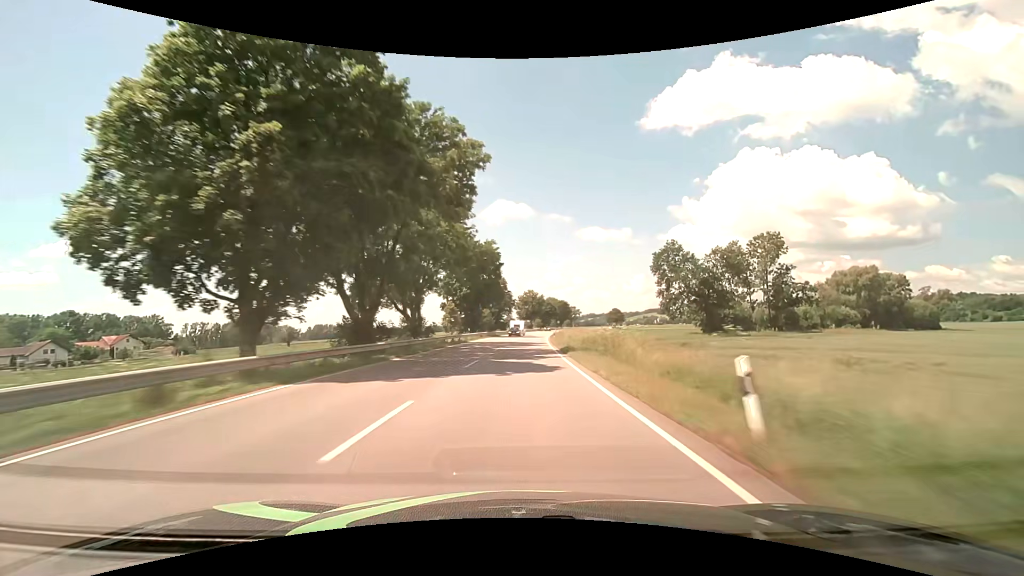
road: primary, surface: asphalt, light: Day
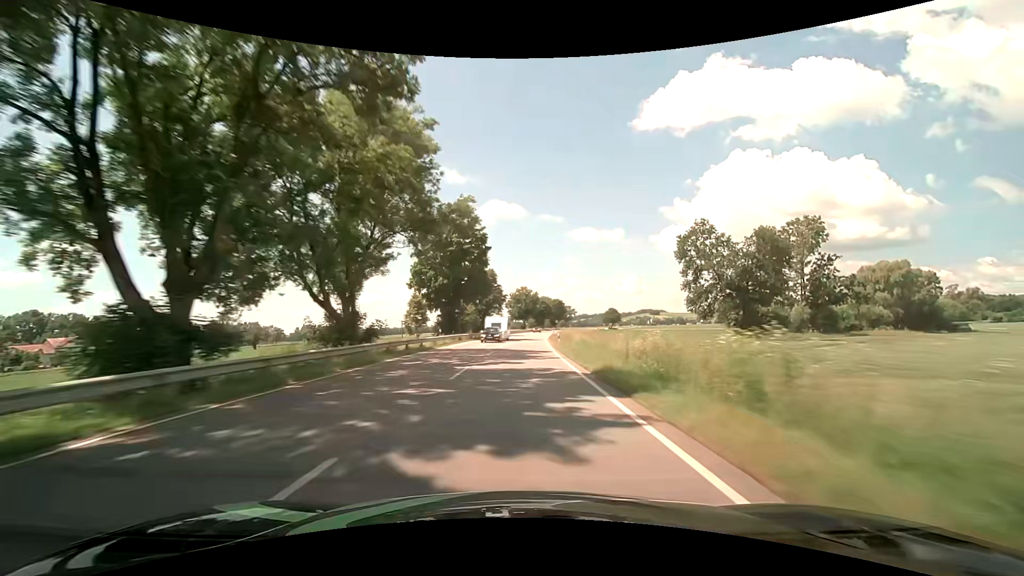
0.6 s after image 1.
(+0.1, +15.8) m; +1°
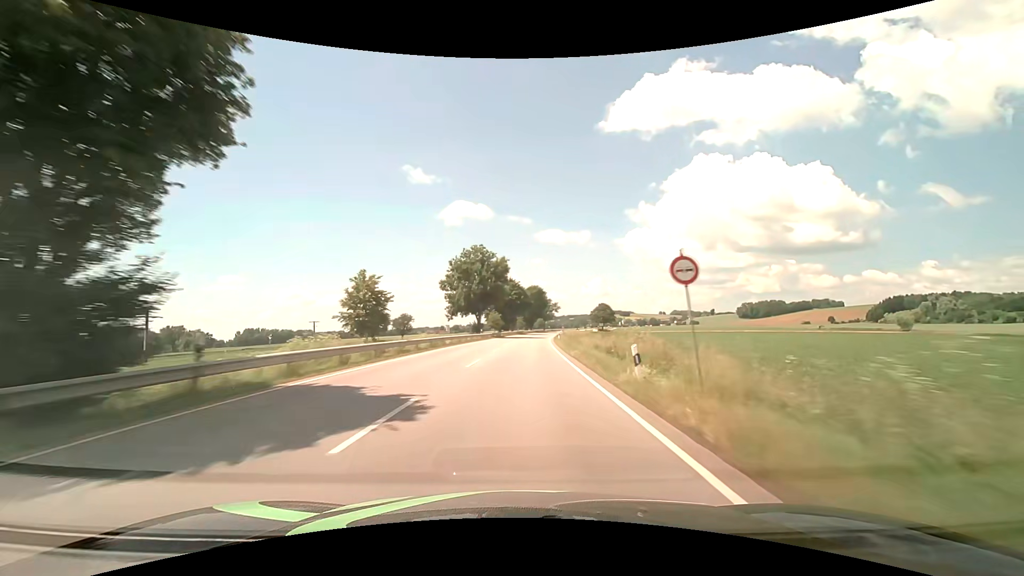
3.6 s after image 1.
(+3.1, +78.9) m; +4°
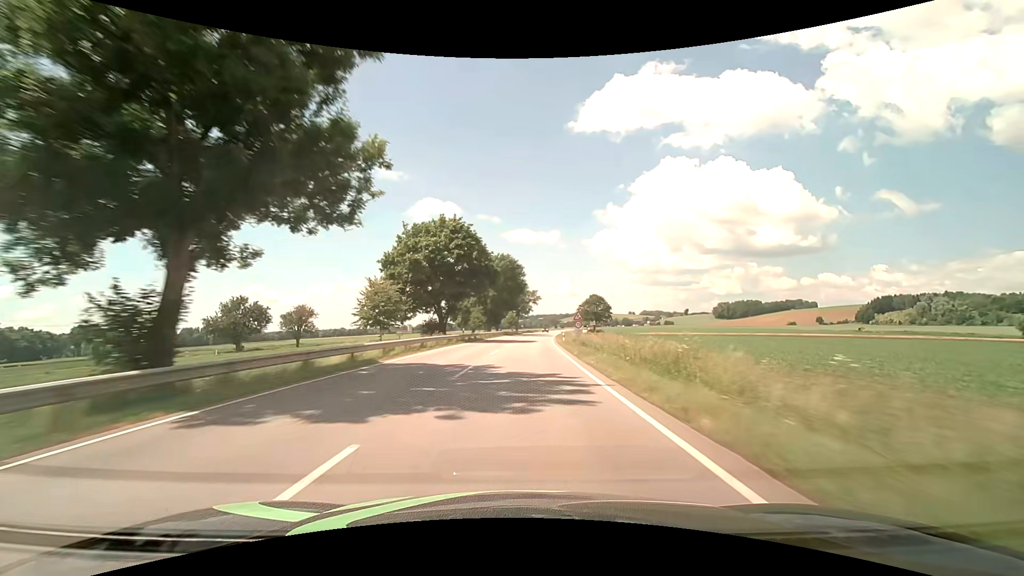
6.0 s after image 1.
(+1.9, +63.1) m; +3°
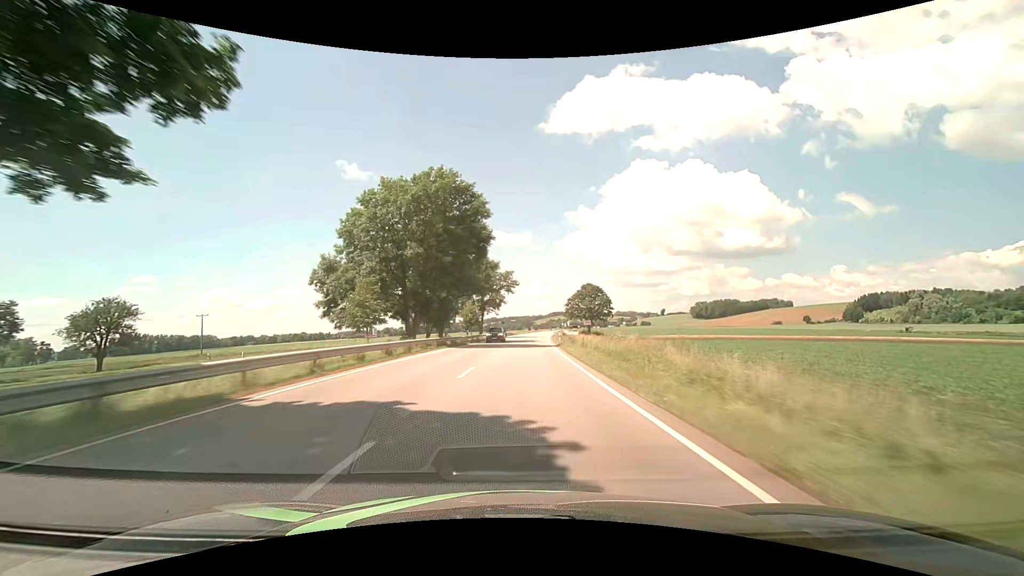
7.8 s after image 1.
(+1.2, +47.4) m; +3°
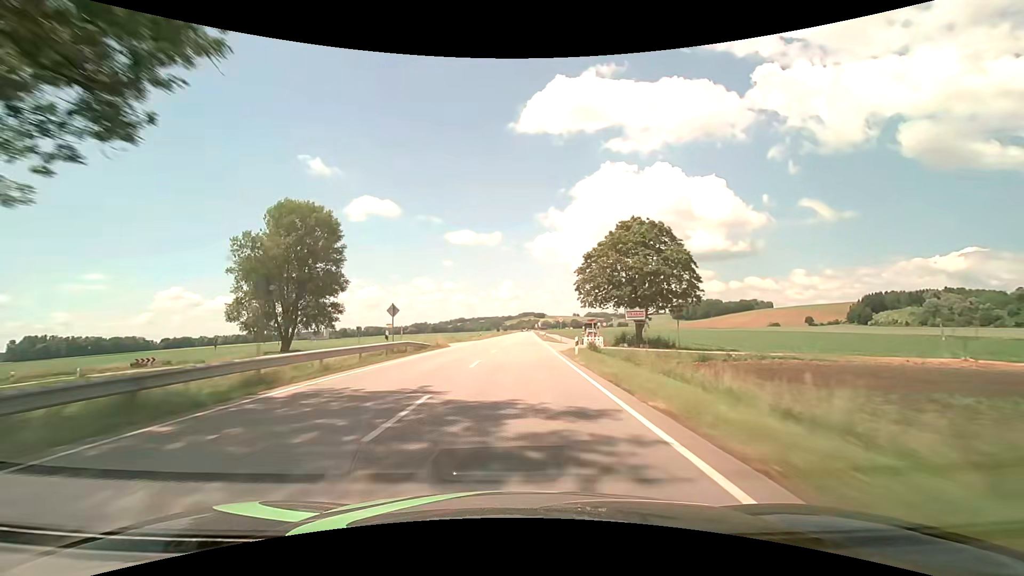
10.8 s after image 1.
(+2.9, +79.0) m; +3°
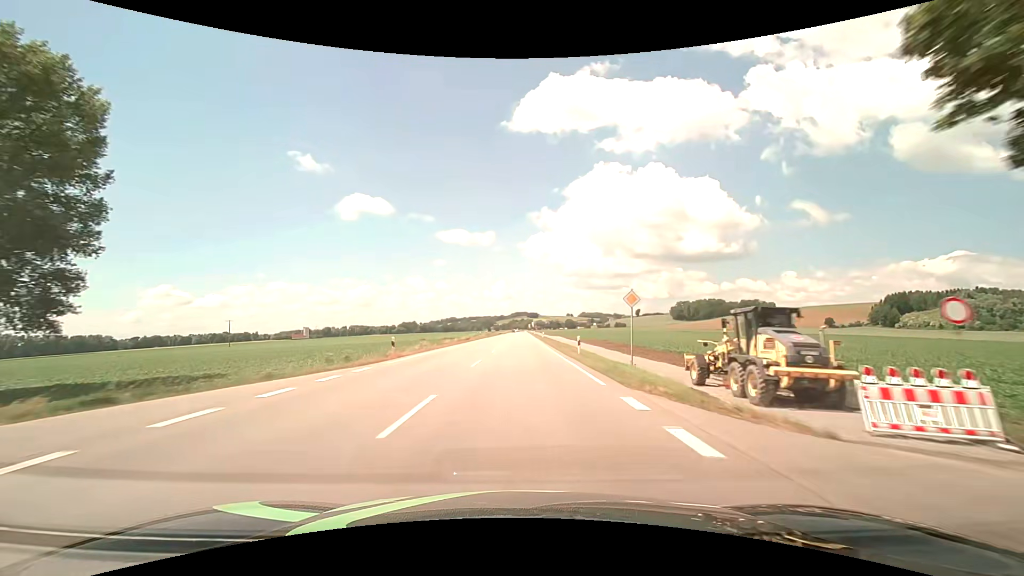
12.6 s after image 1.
(+0.4, +47.4) m; +1°
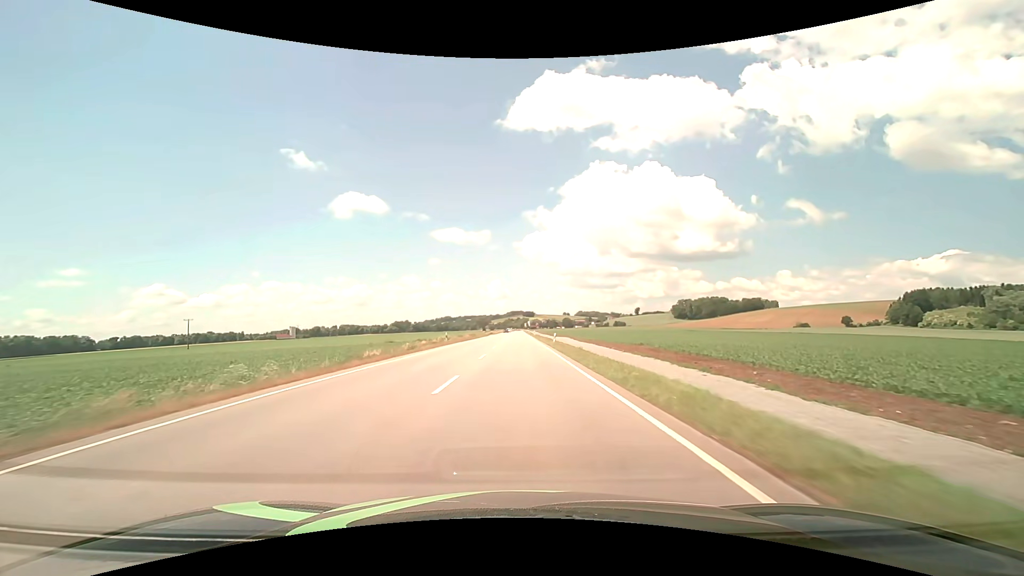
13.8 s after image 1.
(+0.2, +31.6) m; +1°
(0, +10) (0, +20) (0, +30) (0, +40) (0, +50) (0, +60) (0, +70) (0, +80) (0, +90) (0, +100) m
